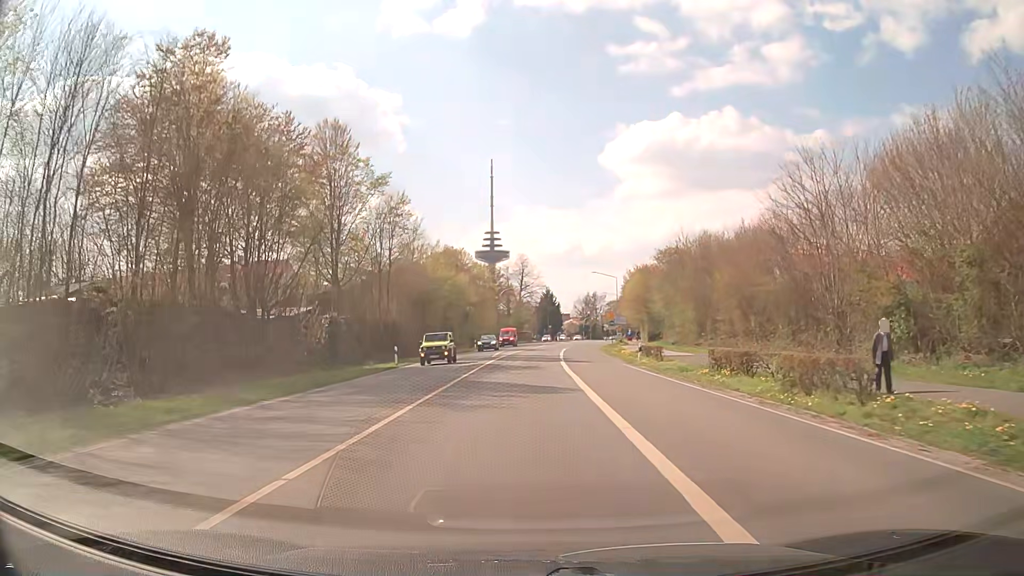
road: secondary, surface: asphalt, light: Day
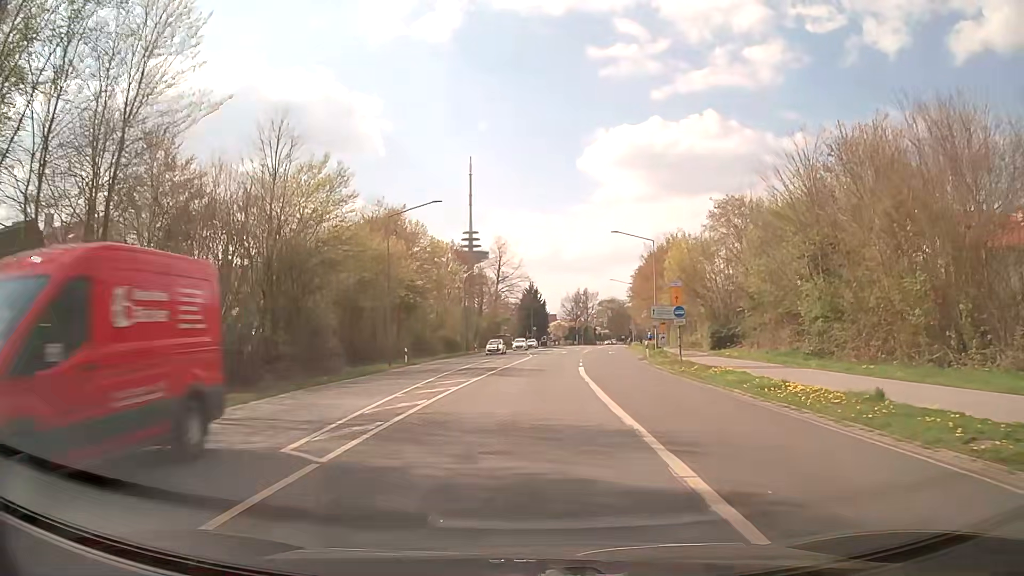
(+0.8, +37.3) m; +3°
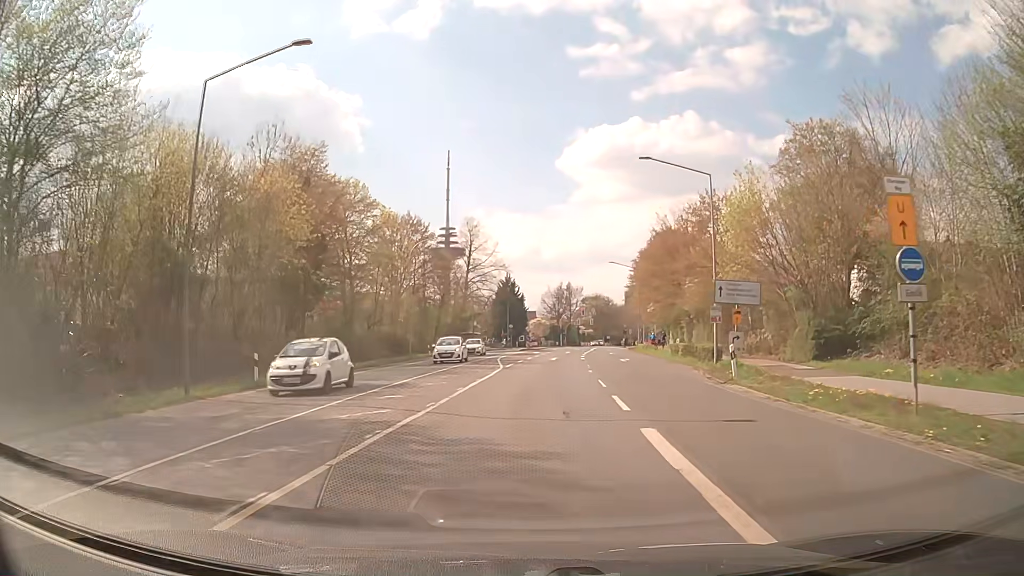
(+0.4, +22.3) m; +2°
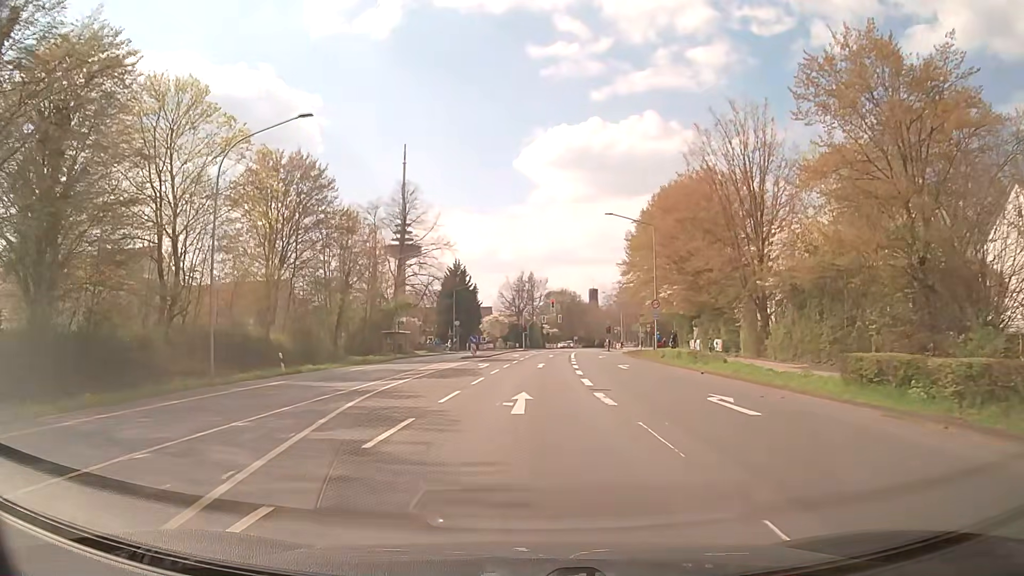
(+0.9, +29.1) m; +3°
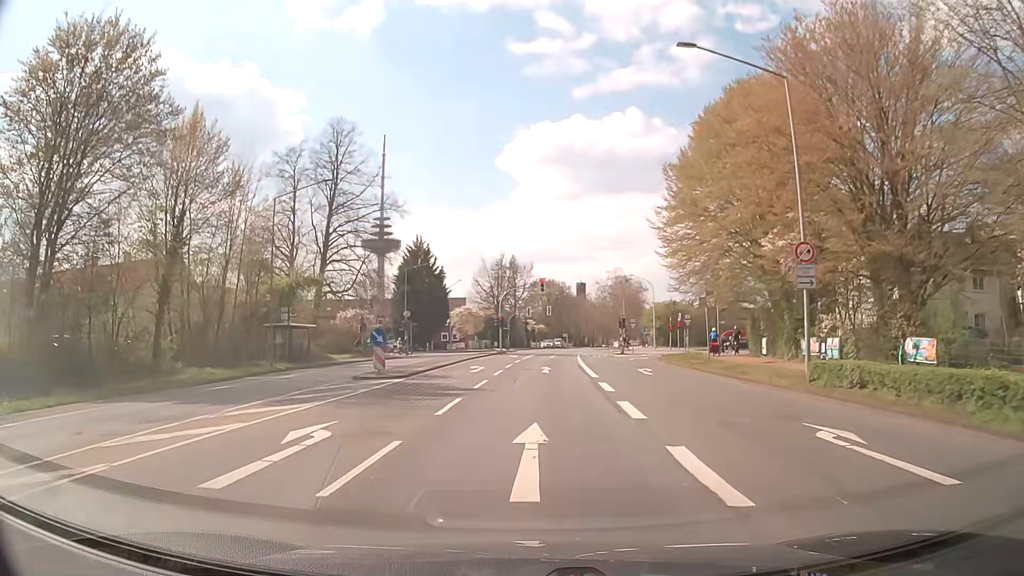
(+0.4, +26.6) m; +1°
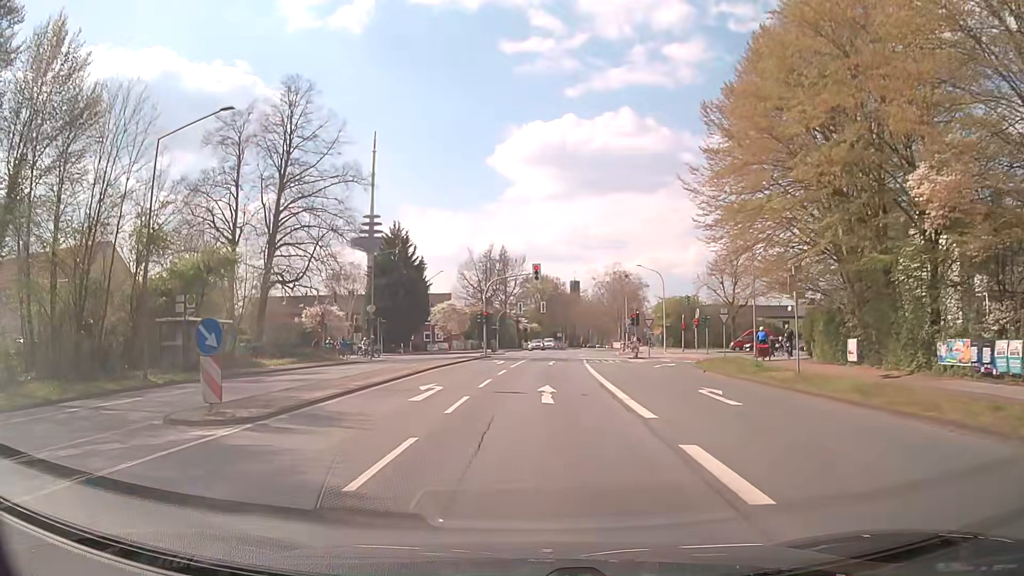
(+0.1, +11.7) m; +1°
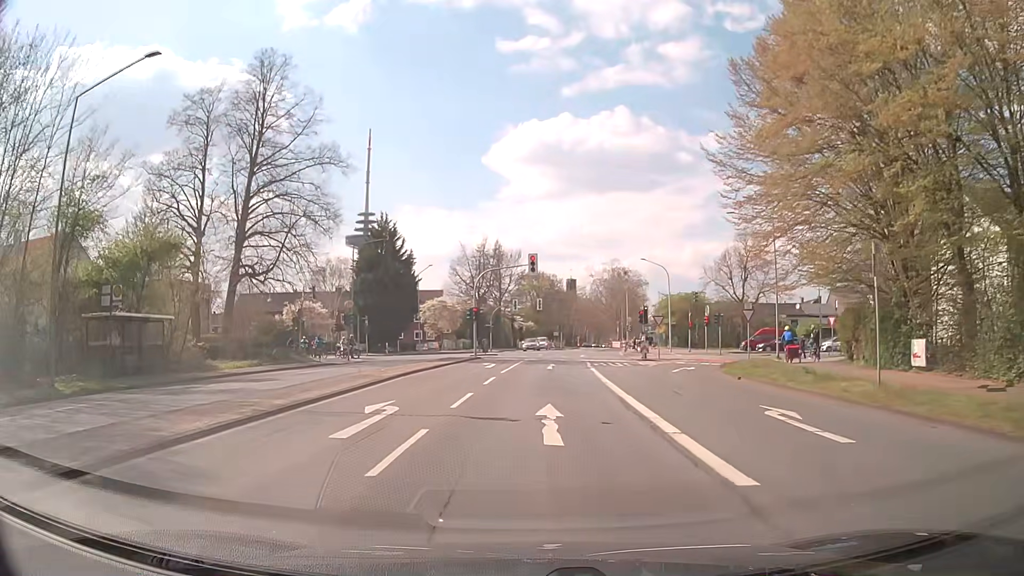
(0.0, +5.3) m; +1°
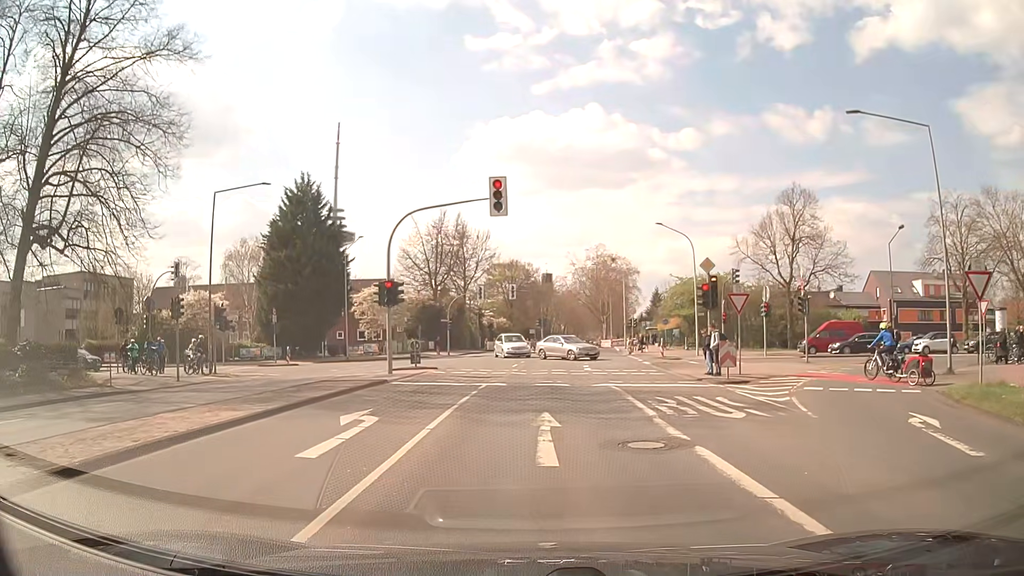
(+0.3, +21.0) m; +1°
(0, +10) (+1, +20) (+1, +30) (+2, +40) (+3, +50) (+4, +60) (+5, +70) (+6, +80) (+8, +90) (+9, +100) m
